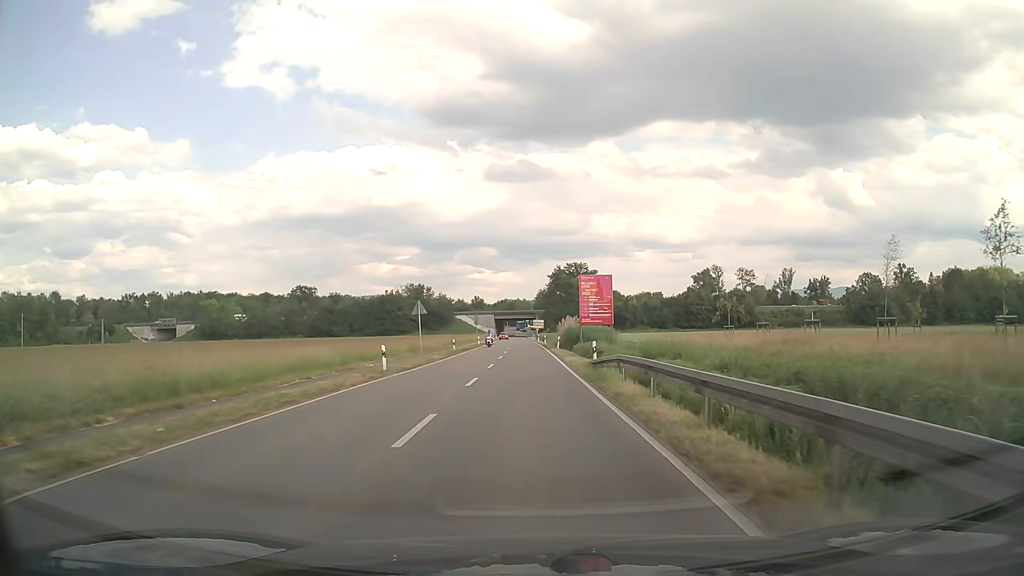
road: secondary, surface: asphalt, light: Day
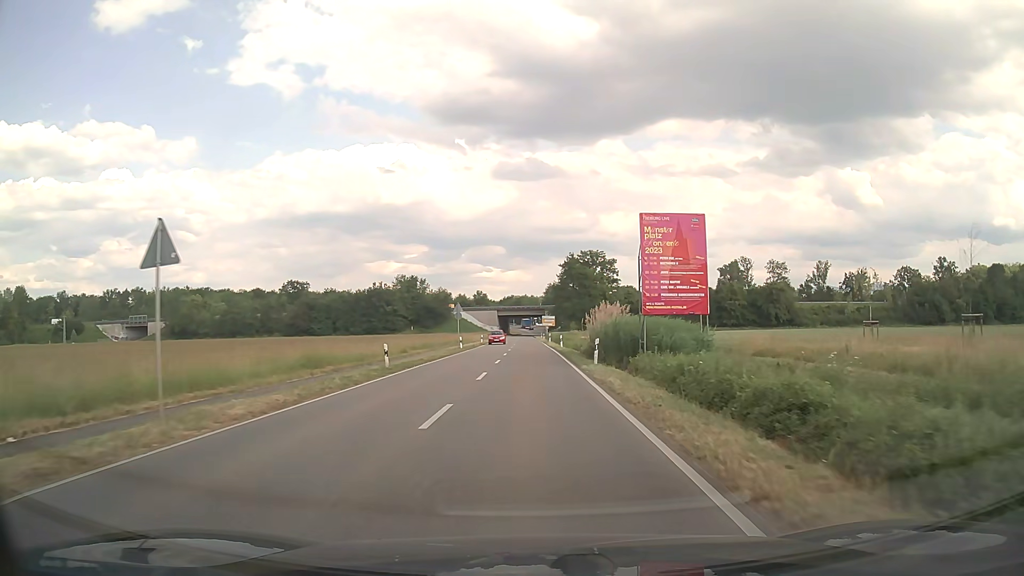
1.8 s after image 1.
(-0.2, +26.0) m; -1°
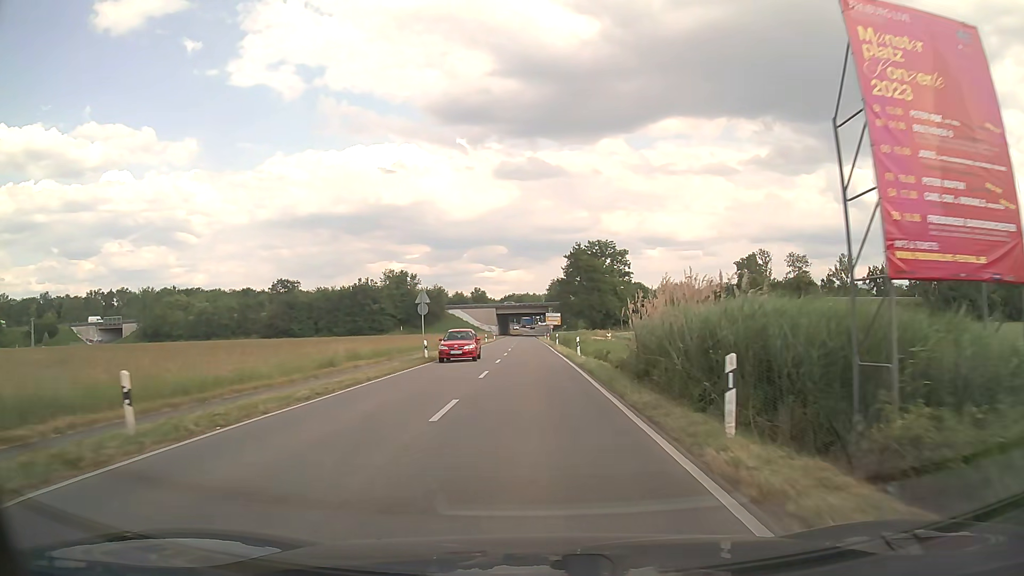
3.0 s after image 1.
(0.0, +17.3) m; 0°
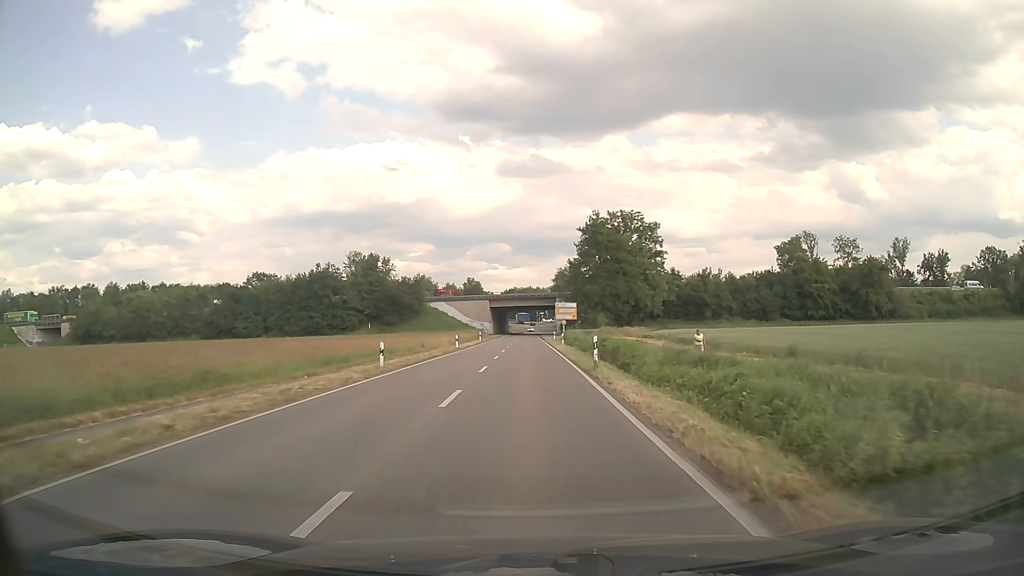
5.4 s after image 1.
(-0.1, +34.6) m; 0°
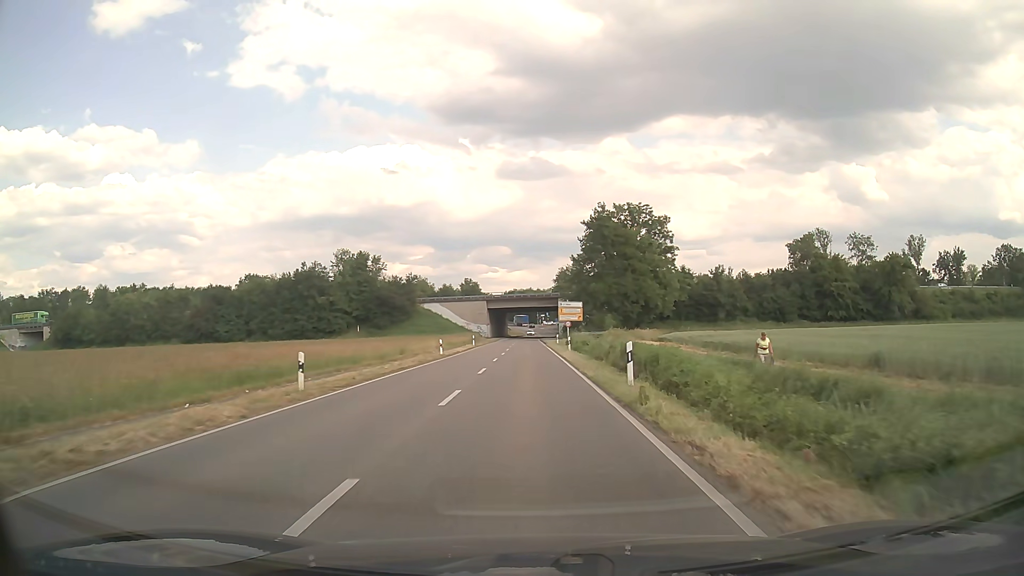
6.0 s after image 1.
(0.0, +8.6) m; 0°
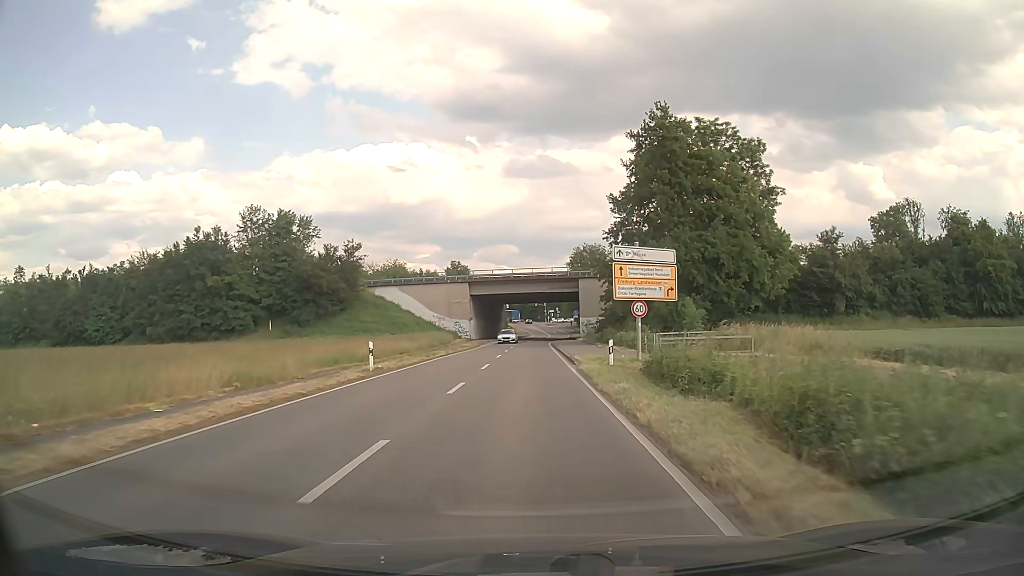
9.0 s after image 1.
(-0.2, +43.1) m; -1°
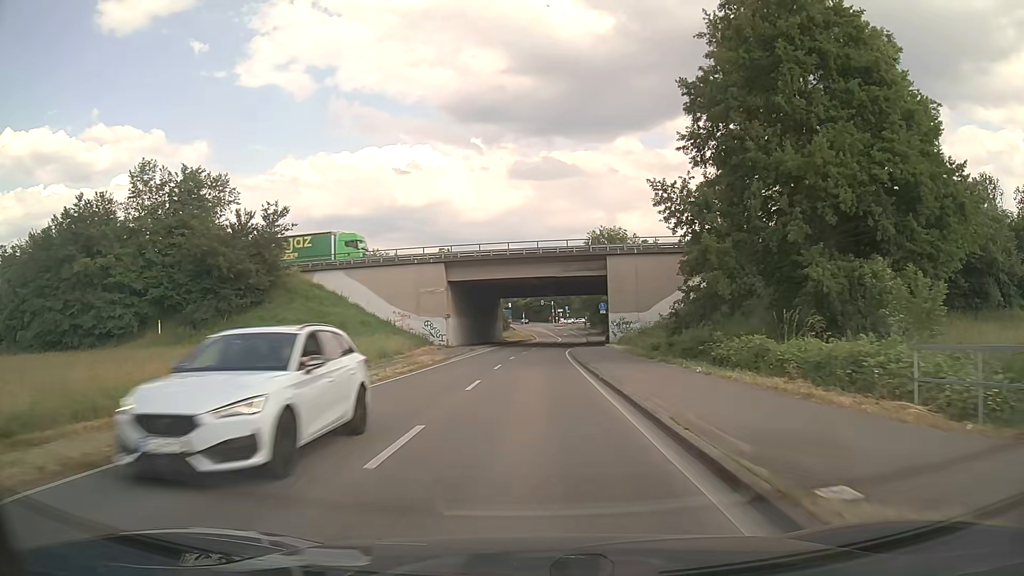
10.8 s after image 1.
(-0.1, +25.8) m; 0°
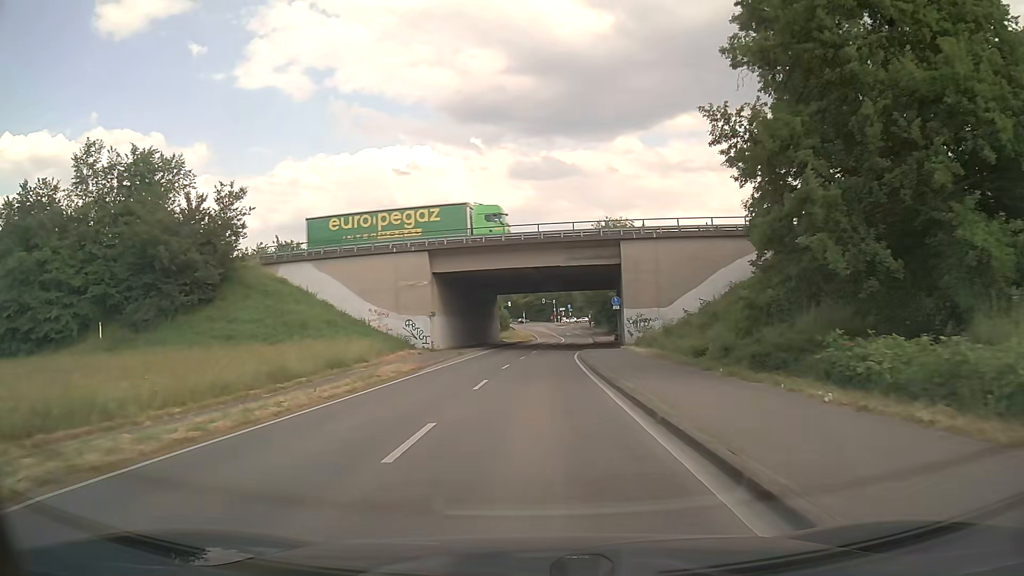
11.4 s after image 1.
(0.0, +8.6) m; 0°
(0, +10) (0, +20) (0, +30) (+1, +40) (+2, +50) (+2, +60) (+3, +70) (+4, +80) (+5, +90) (+5, +100) m
